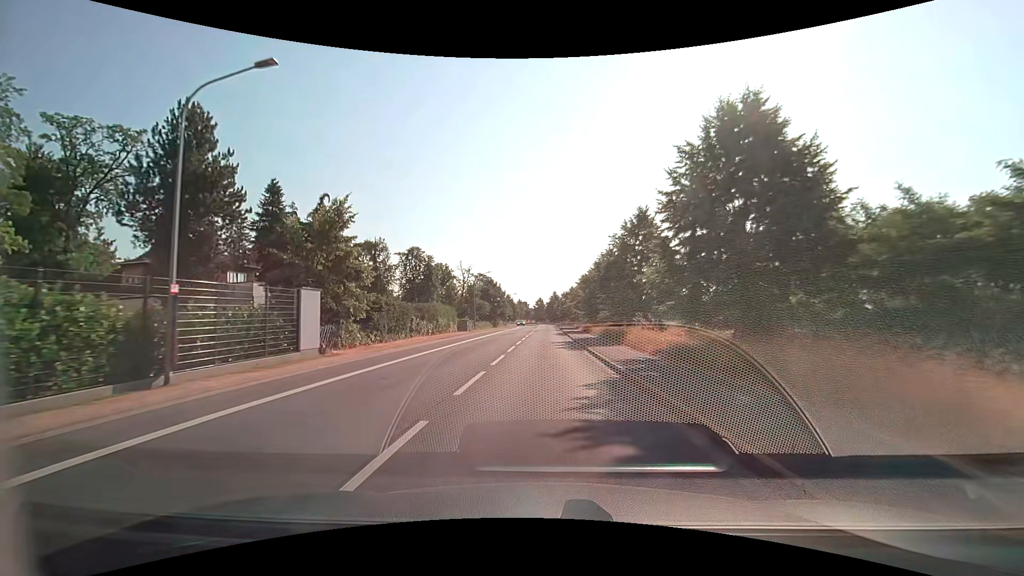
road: secondary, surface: asphalt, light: Day
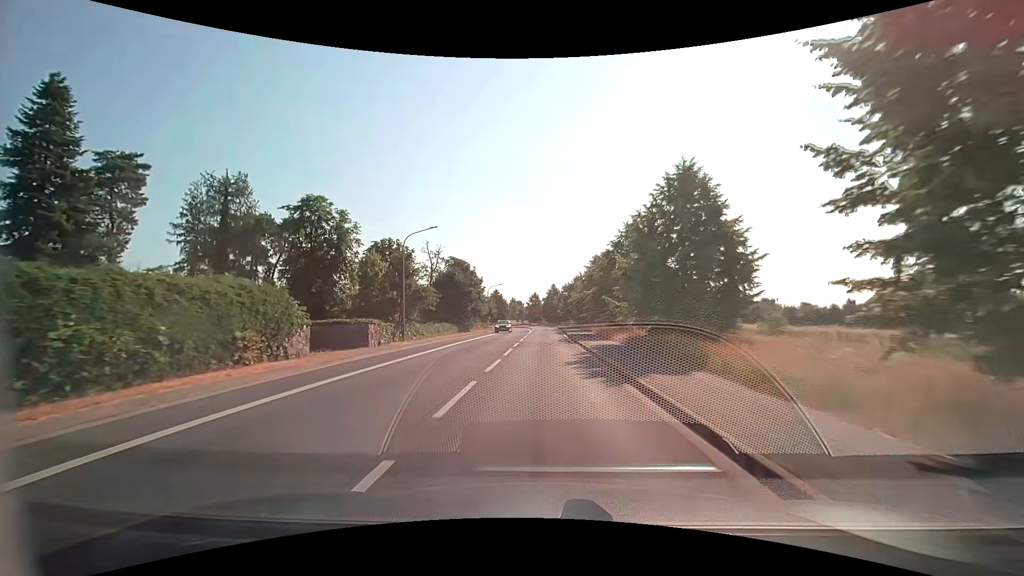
(+0.1, +32.3) m; 0°
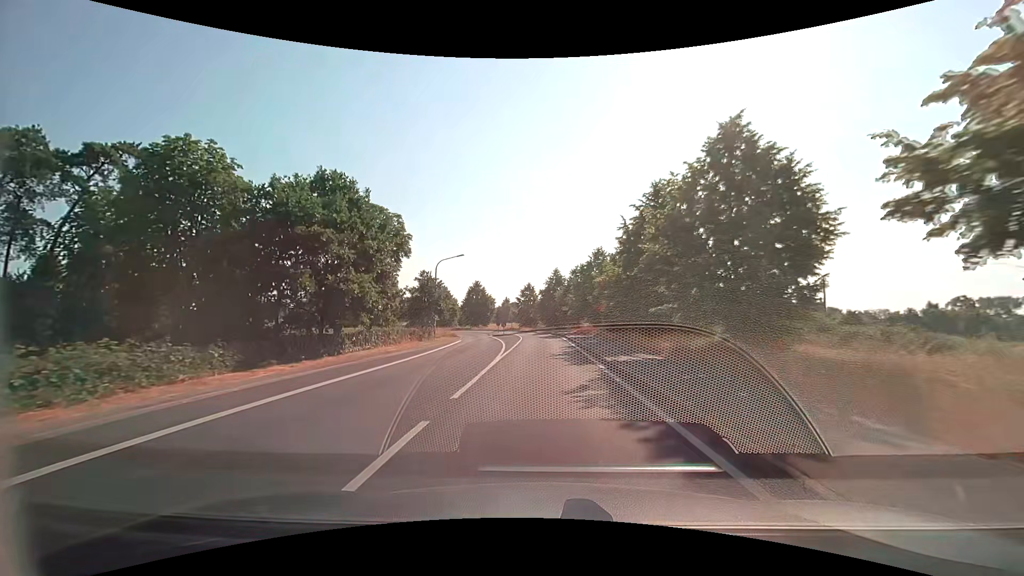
(+0.2, +40.5) m; 0°
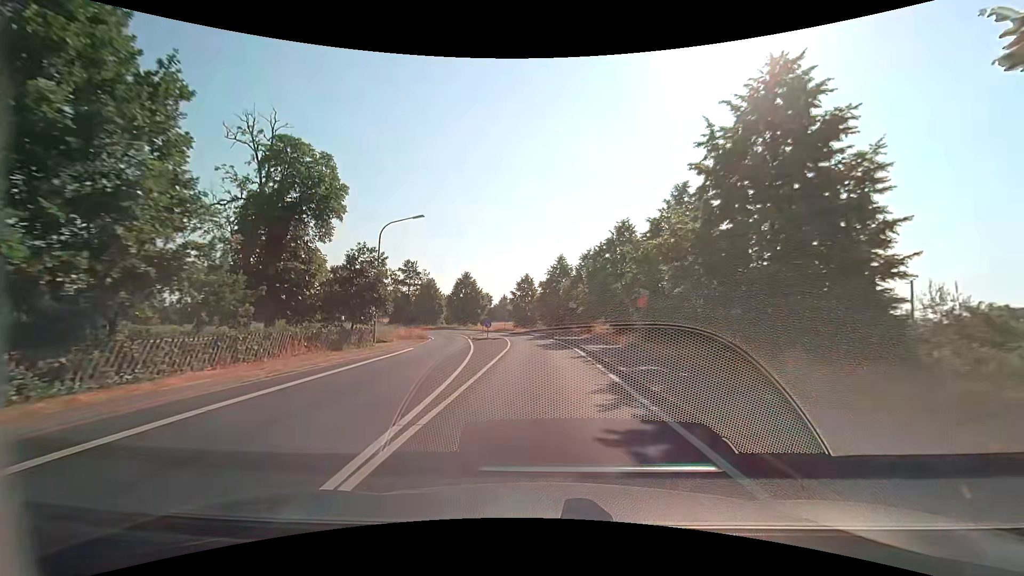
(0.0, +16.2) m; 0°
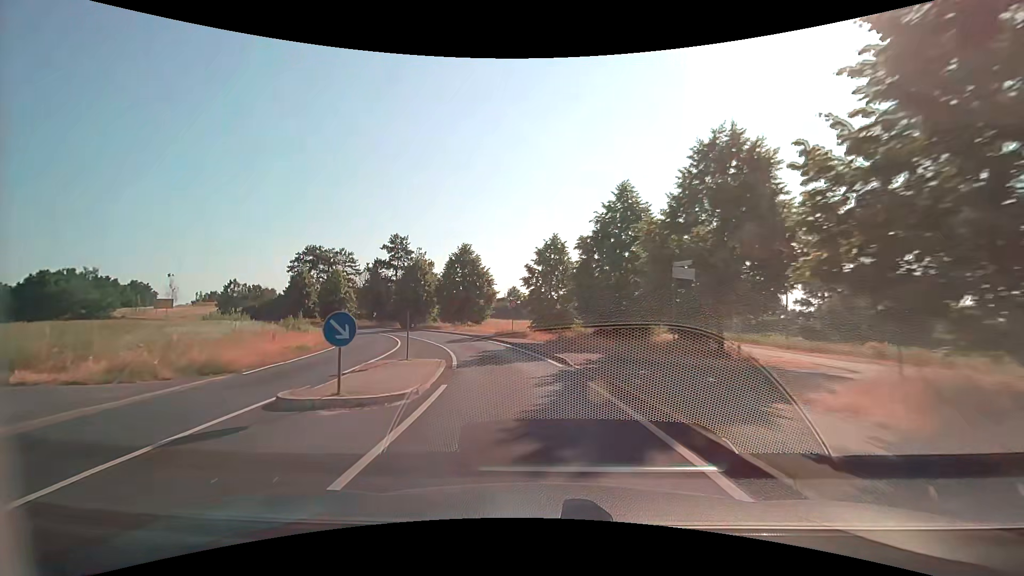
(-0.2, +32.4) m; -3°
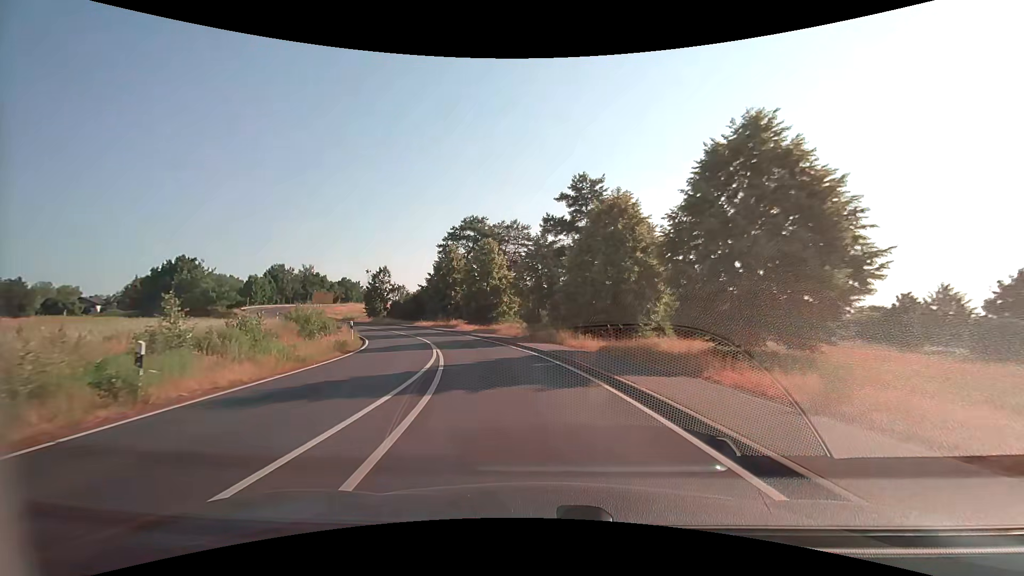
(-8.2, +39.3) m; -24°
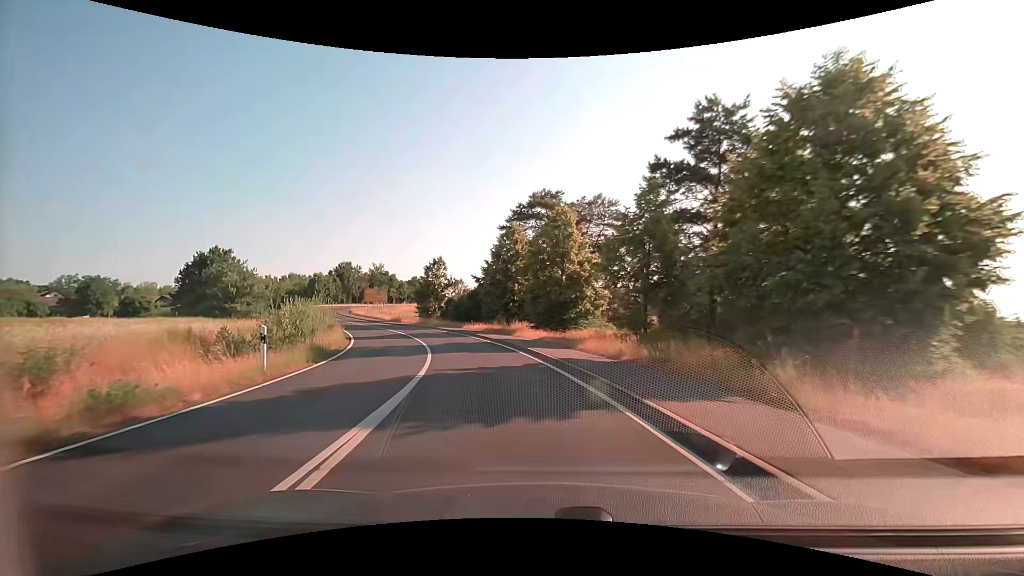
(-1.2, +16.1) m; -9°
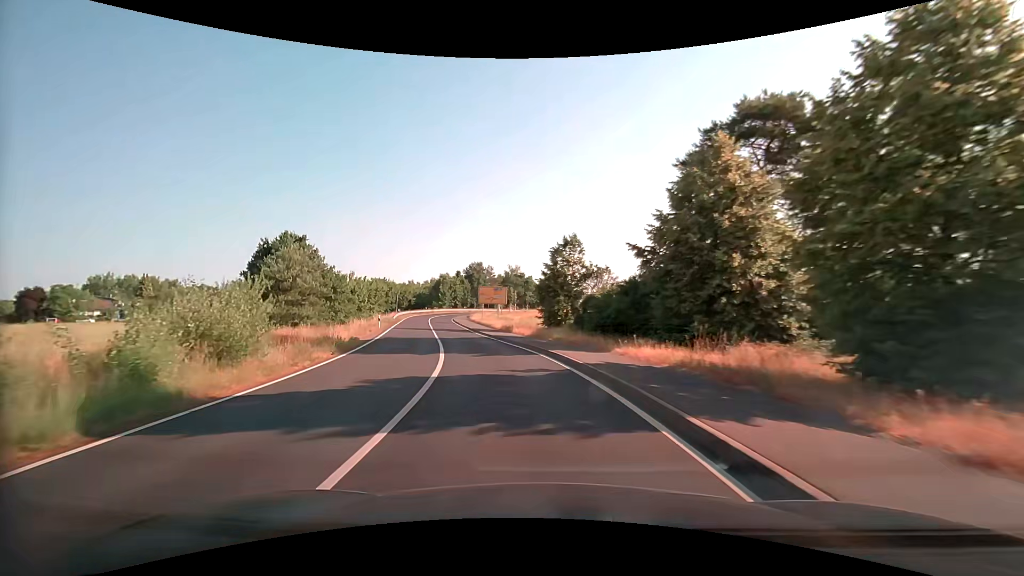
(-3.5, +23.8) m; -16°
(-1, +10) (-2, +20) (-5, +30) (-7, +39) (-9, +49) (-12, +59) (-14, +68) (-16, +78) (-18, +88) (-18, +98) m
